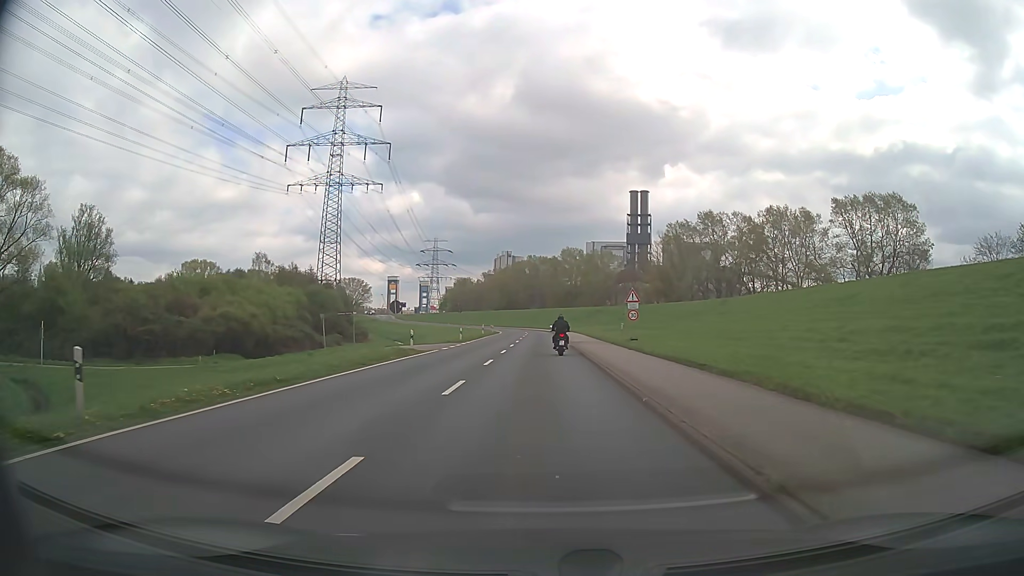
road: secondary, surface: asphalt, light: Day
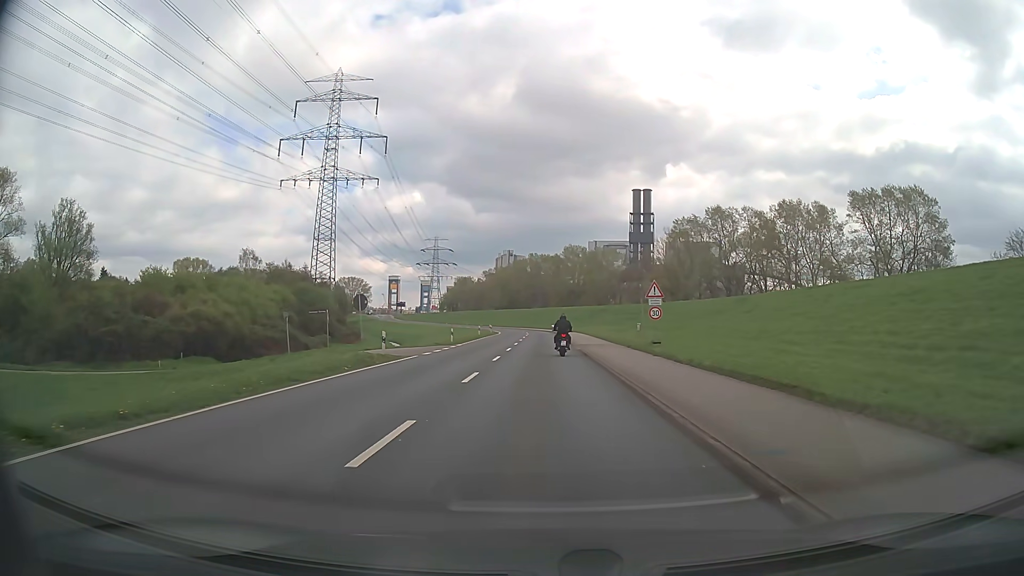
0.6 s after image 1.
(0.0, +6.4) m; 0°
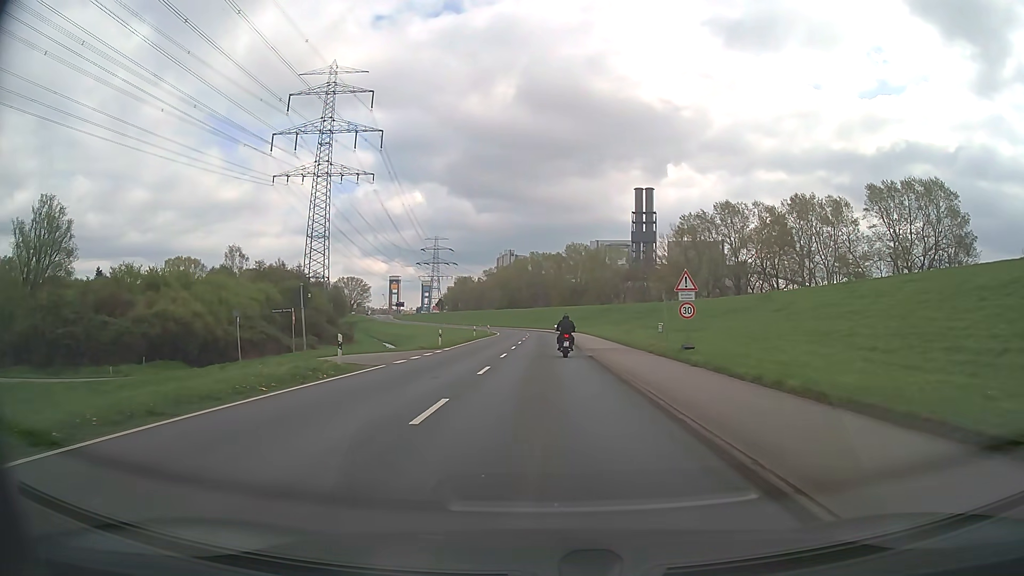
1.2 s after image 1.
(0.0, +6.2) m; 0°
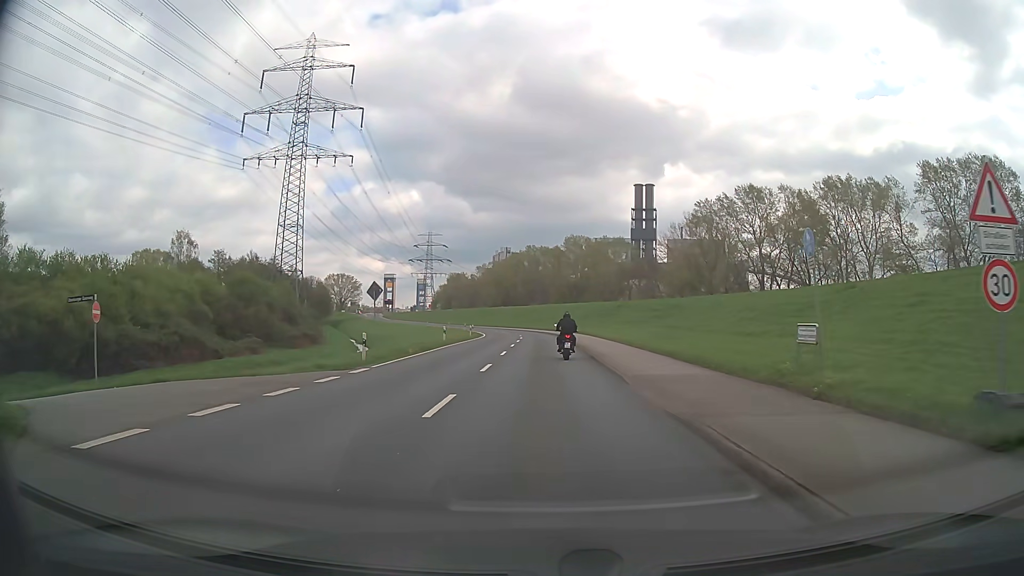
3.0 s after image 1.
(-0.1, +17.1) m; 0°
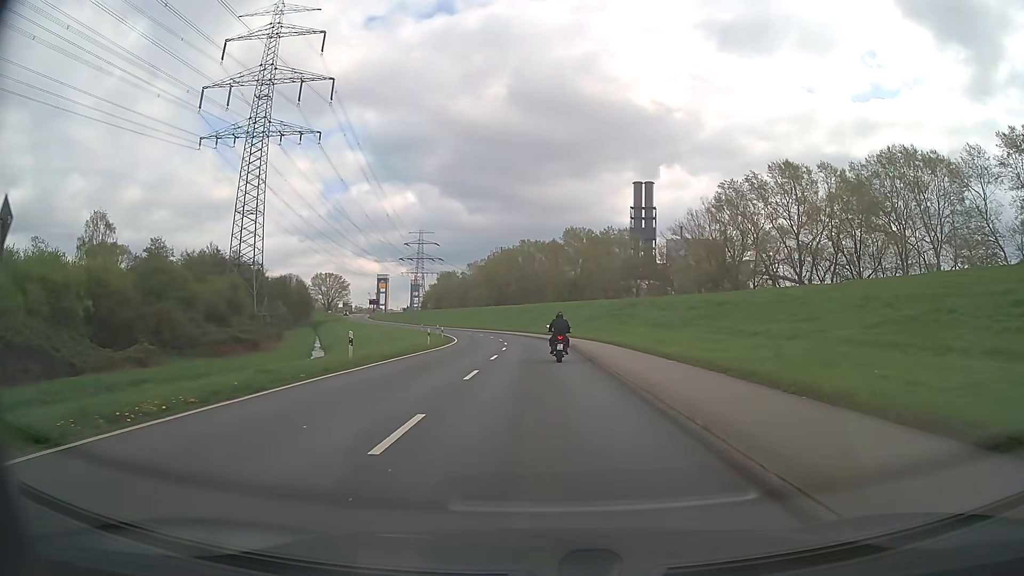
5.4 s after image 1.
(+0.1, +20.6) m; 0°
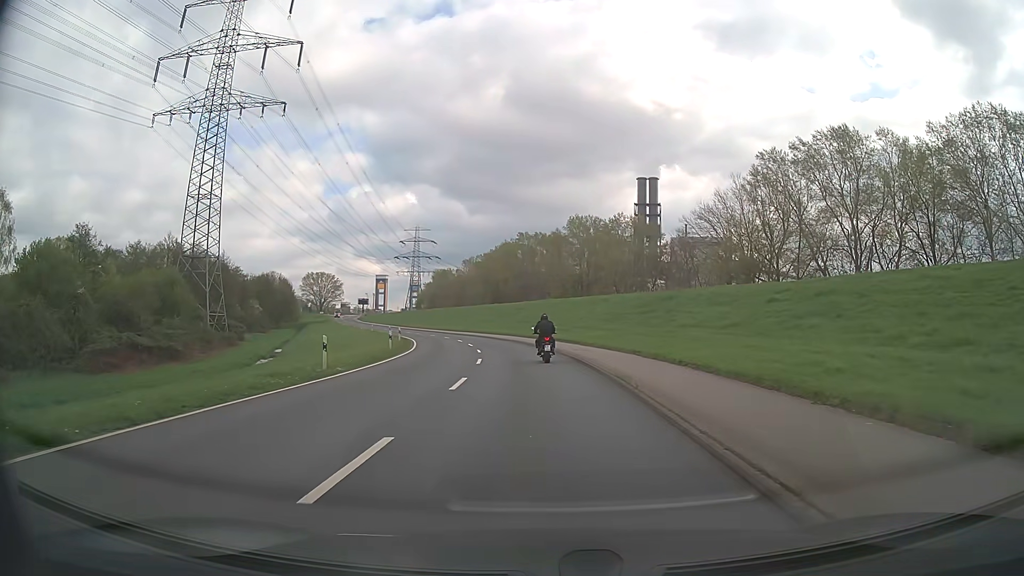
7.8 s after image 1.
(0.0, +19.7) m; 0°
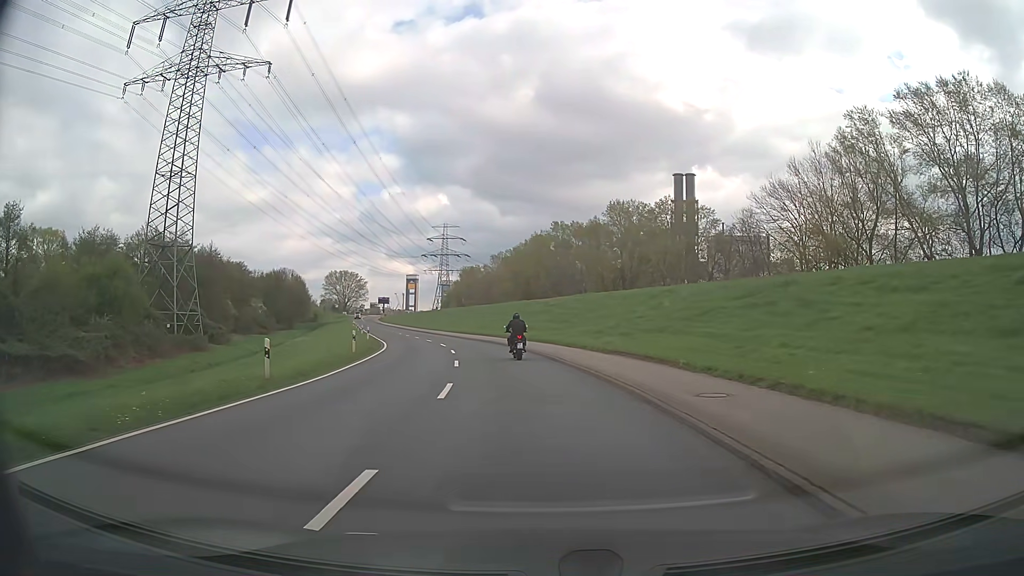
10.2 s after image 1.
(-0.4, +19.9) m; -3°
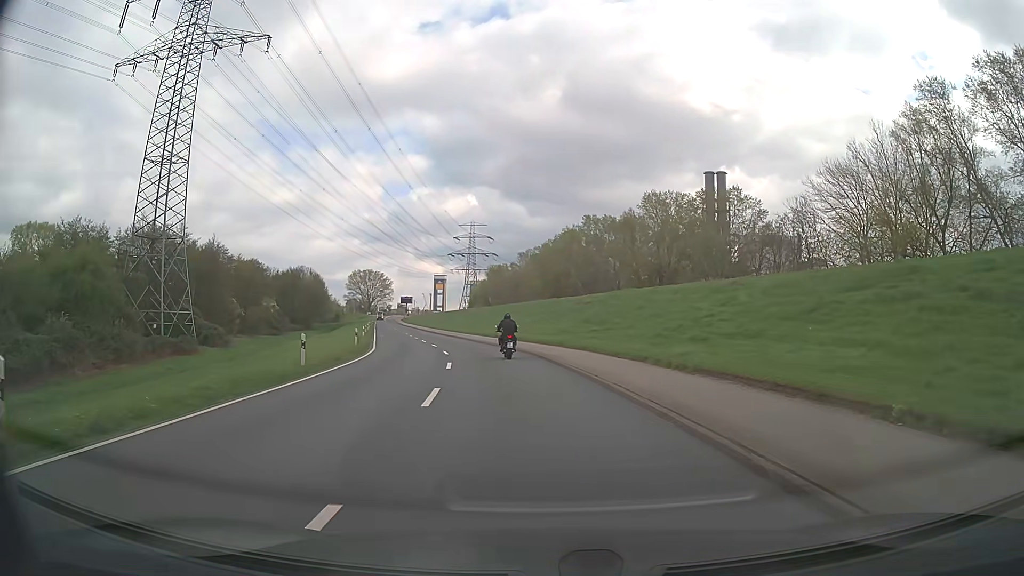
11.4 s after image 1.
(-0.2, +10.3) m; -3°
(0, +10) (-1, +20) (-2, +30) (-4, +40) (-6, +49) (-9, +59) (-11, +69) (-14, +79) (-16, +88) (-19, +98) m
